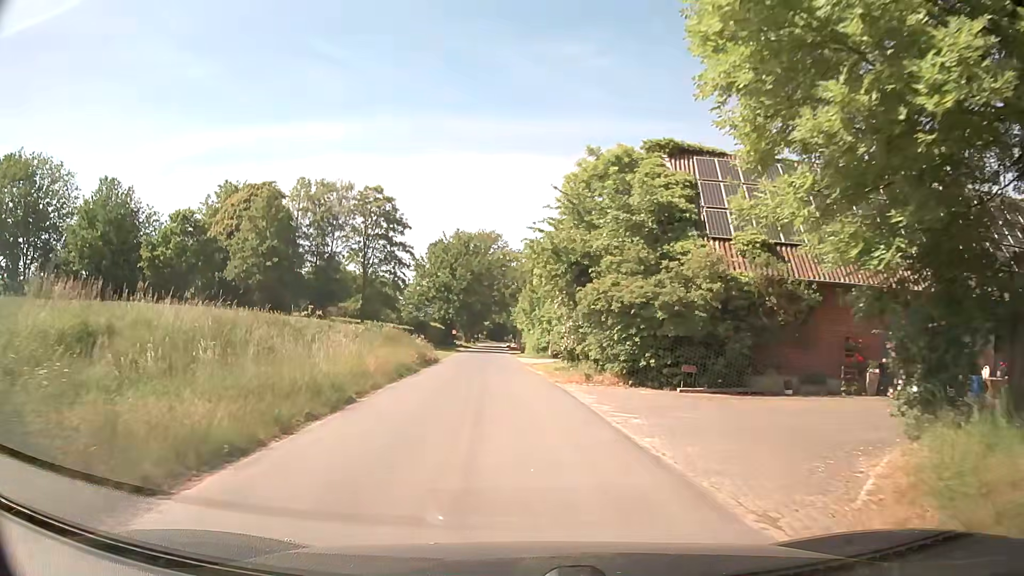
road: unclassified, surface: asphalt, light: Day
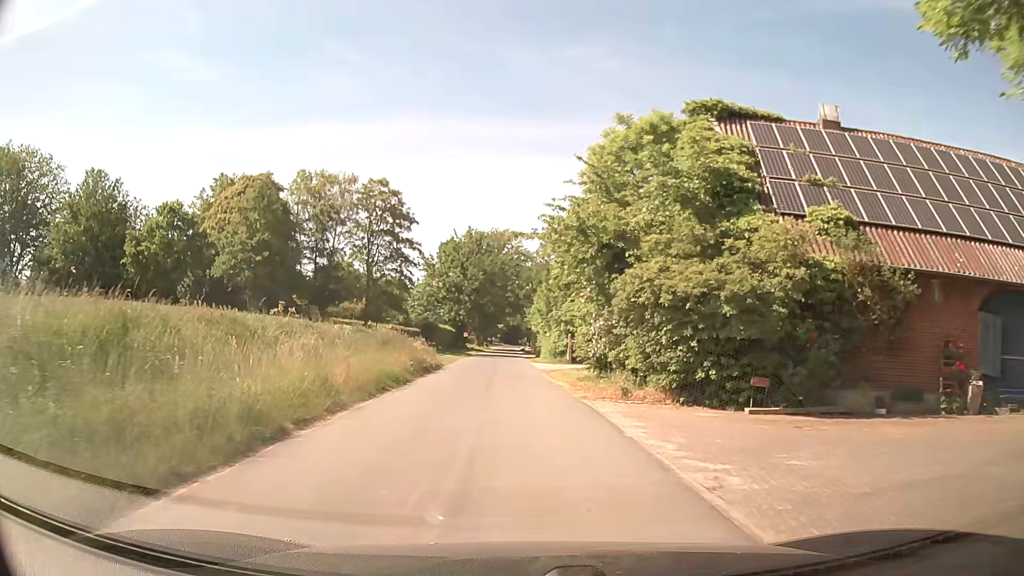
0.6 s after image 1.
(-0.1, +4.9) m; -1°
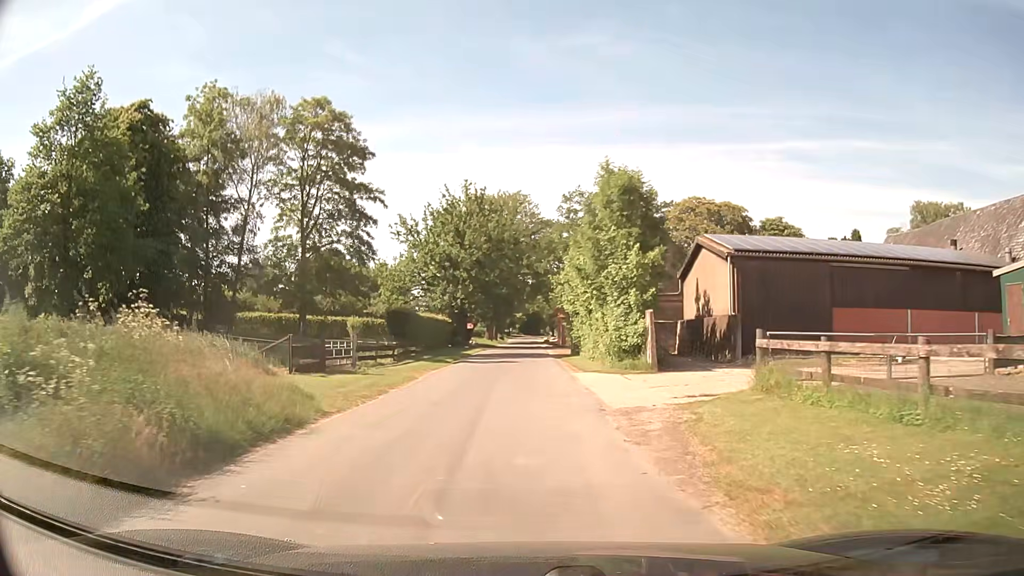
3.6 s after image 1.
(-0.5, +25.1) m; -2°
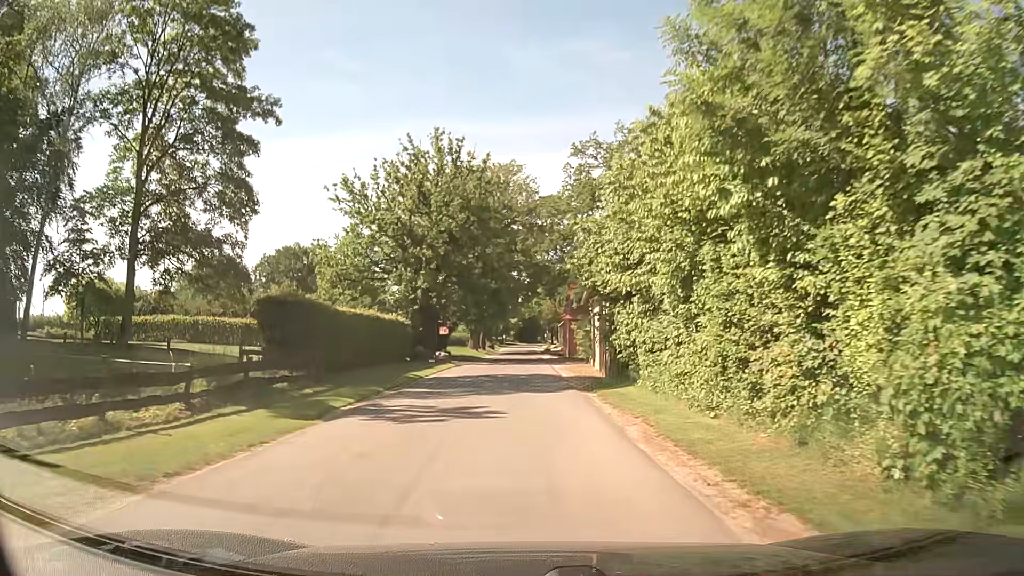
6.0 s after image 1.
(+0.2, +20.3) m; +1°
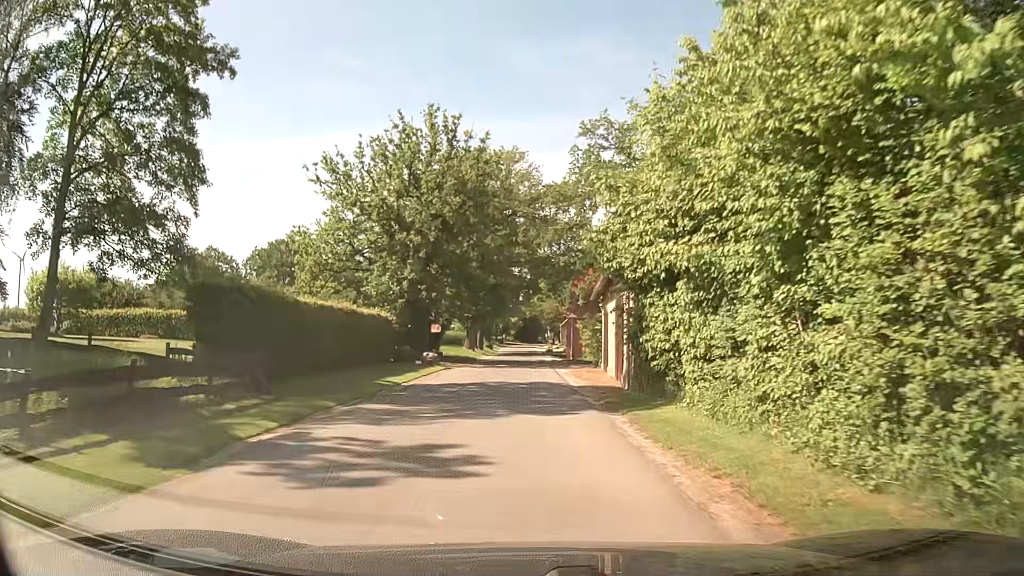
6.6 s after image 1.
(0.0, +5.1) m; 0°
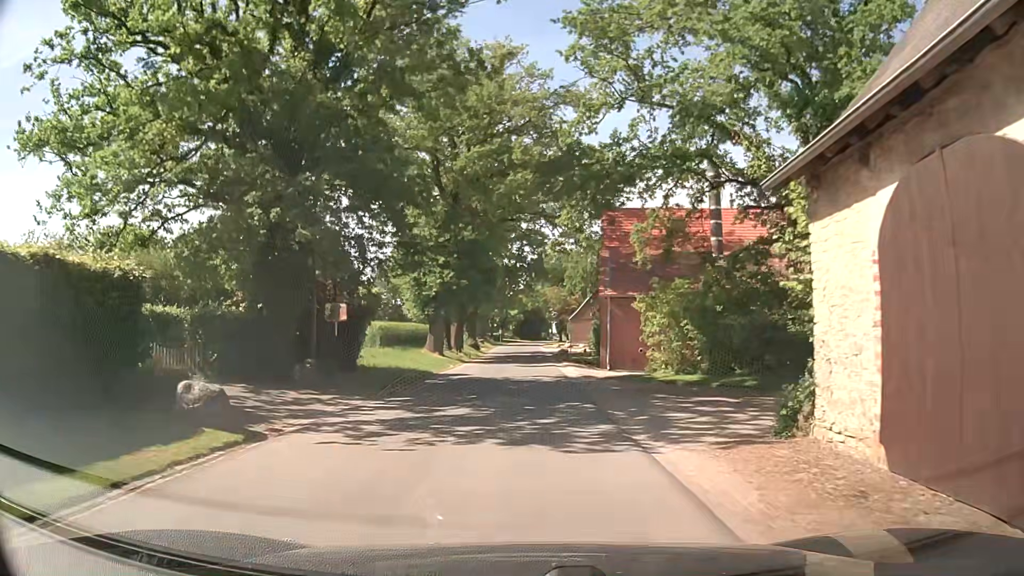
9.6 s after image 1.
(-0.1, +25.4) m; 0°
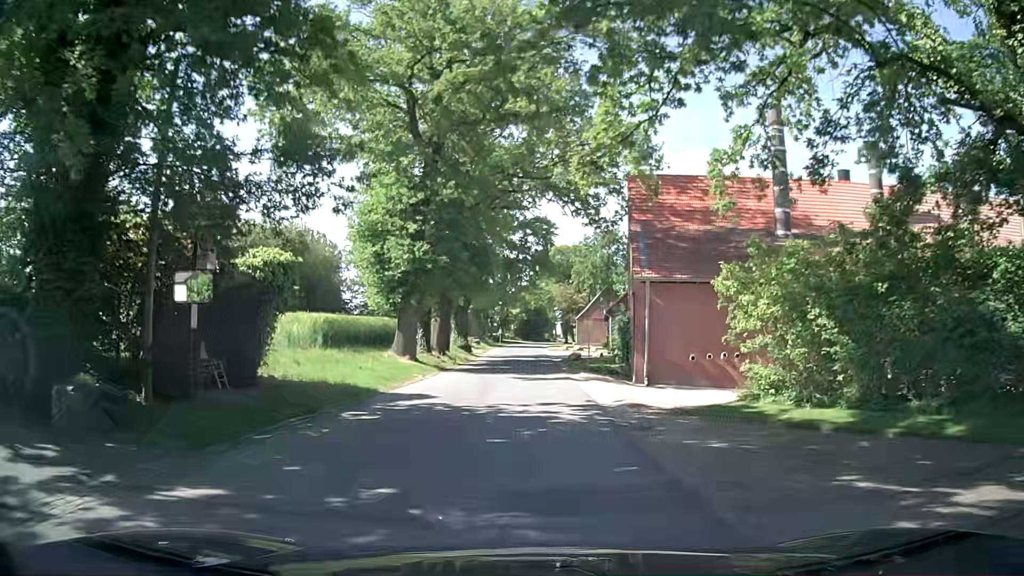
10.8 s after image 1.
(0.0, +10.2) m; 0°
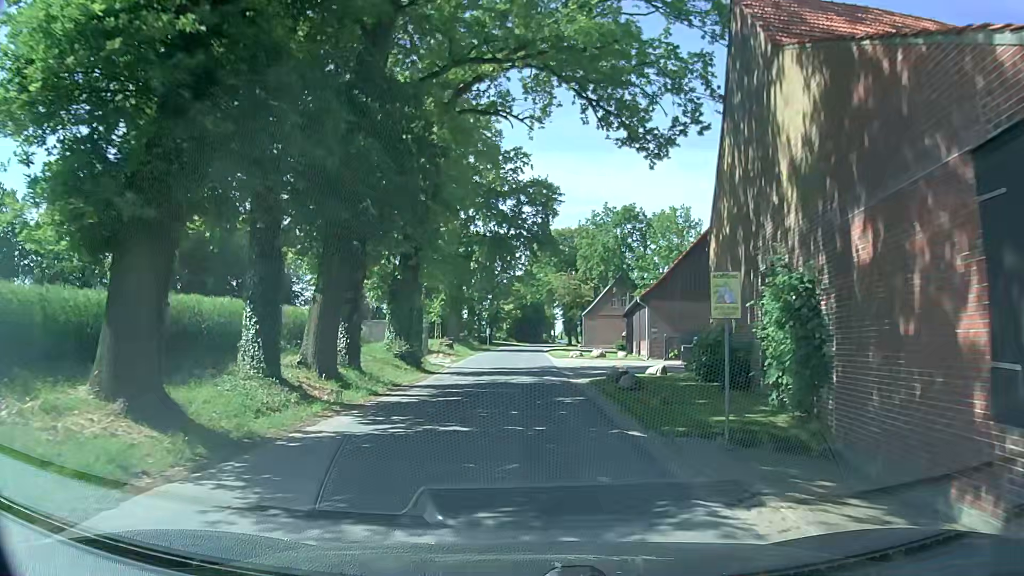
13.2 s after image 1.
(+0.1, +20.5) m; 0°
(0, +10) (0, +20) (0, +30) (0, +40) (0, +50) (0, +60) (0, +70) (+1, +80) (+1, +90) (+2, +100) m
